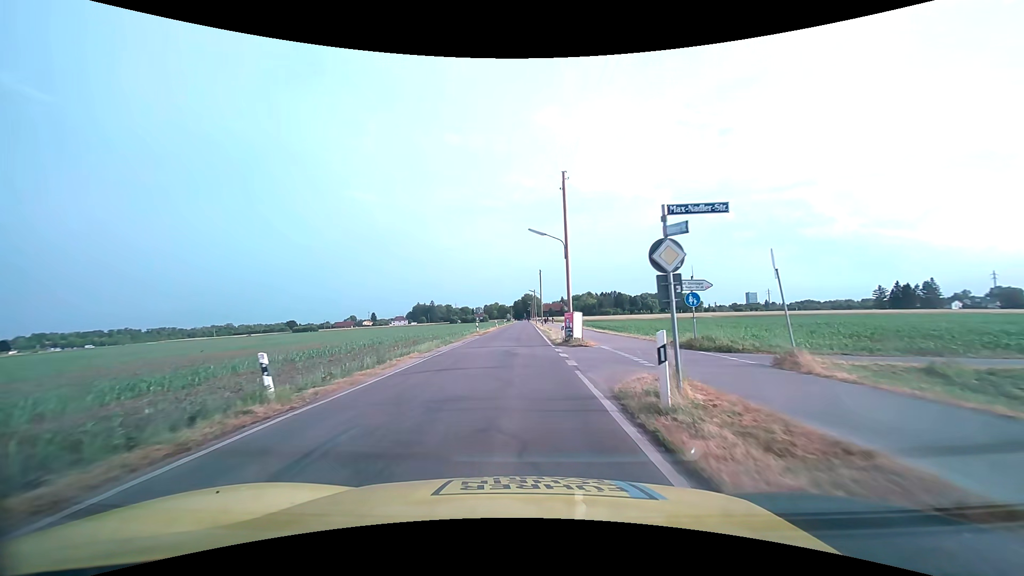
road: tertiary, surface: asphalt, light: Day
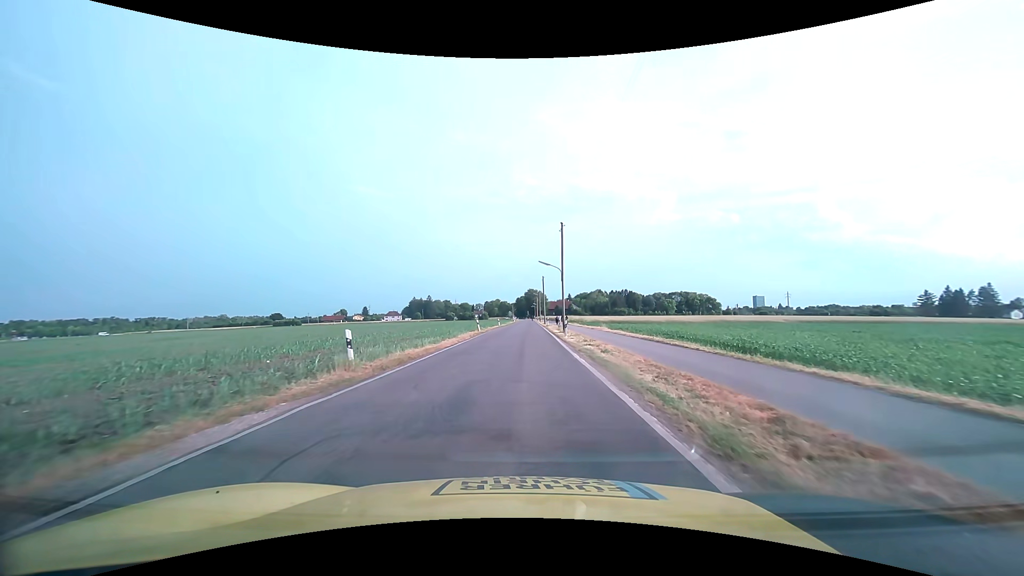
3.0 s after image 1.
(-0.1, +36.9) m; 0°
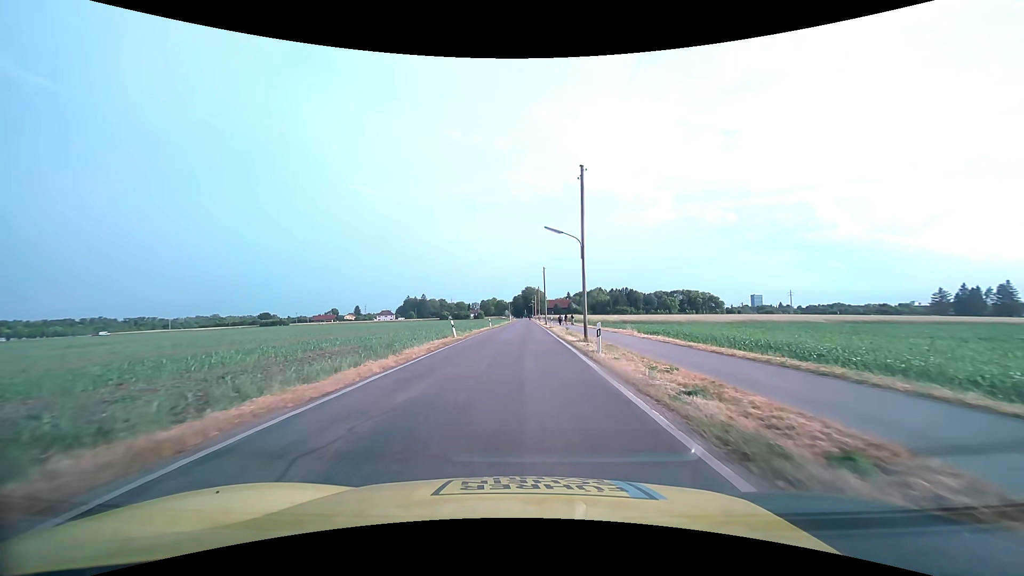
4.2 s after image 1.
(0.0, +14.8) m; 0°
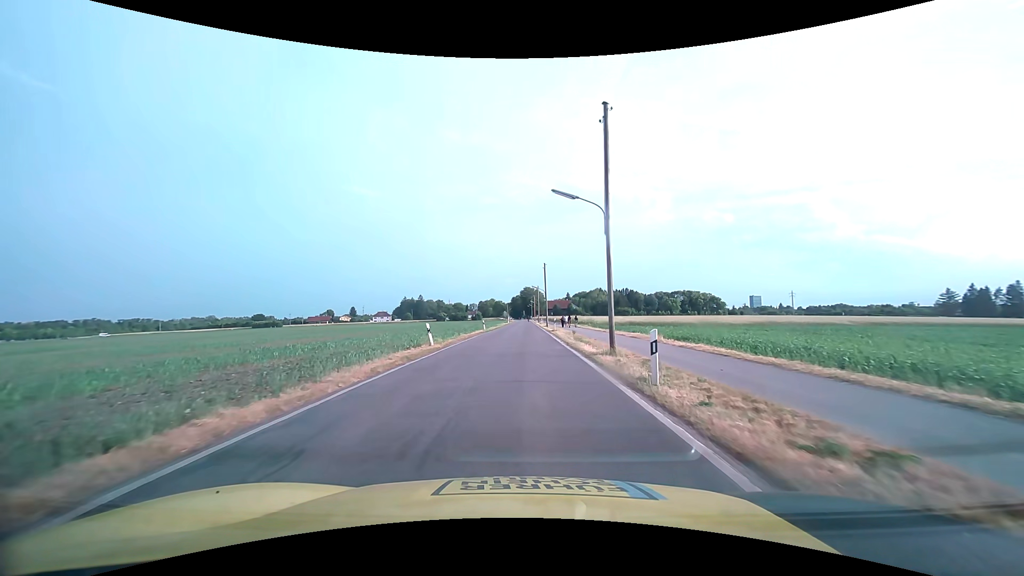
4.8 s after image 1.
(0.0, +7.4) m; 0°
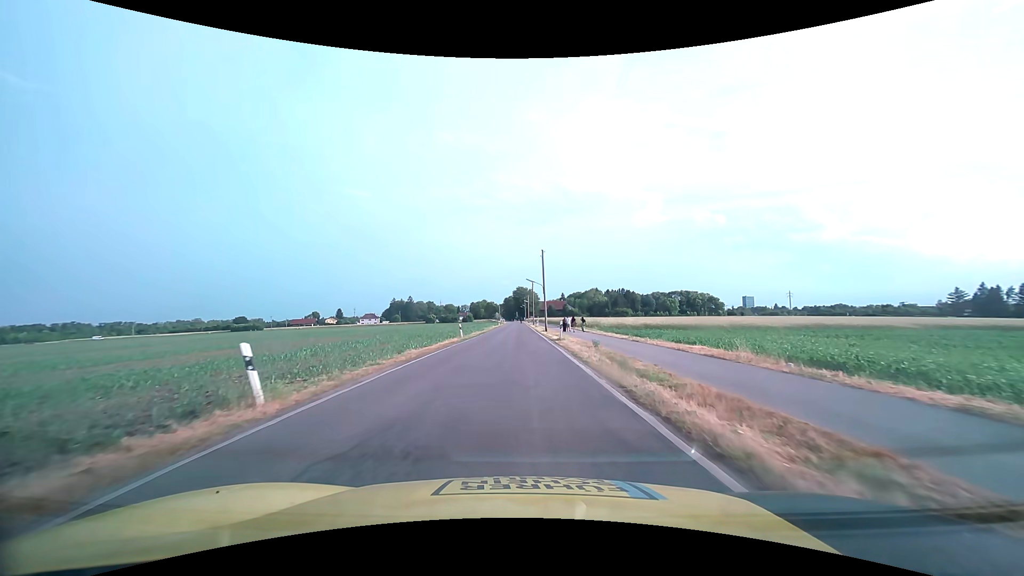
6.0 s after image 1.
(+0.1, +14.9) m; +1°
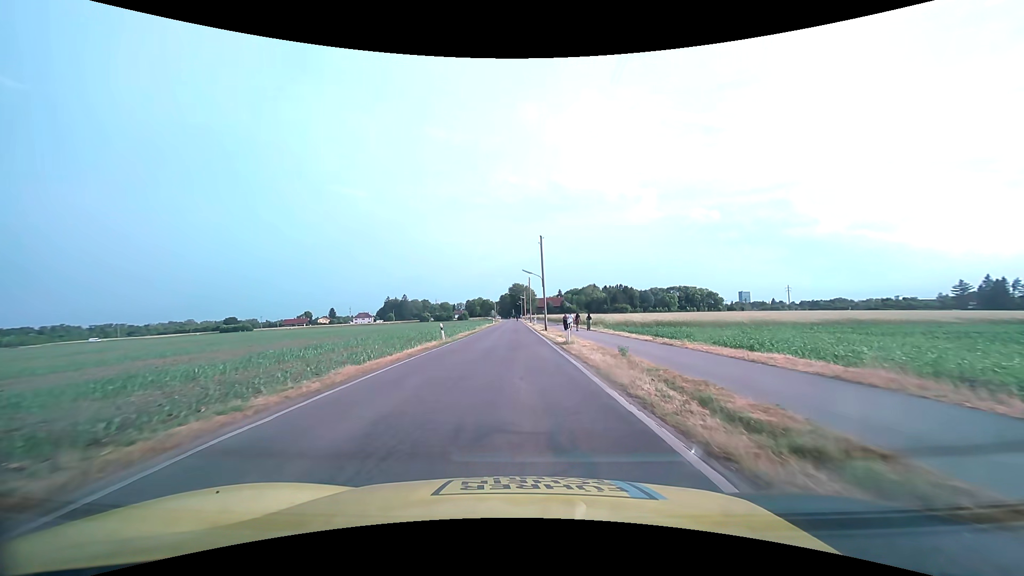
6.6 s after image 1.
(0.0, +7.5) m; 0°
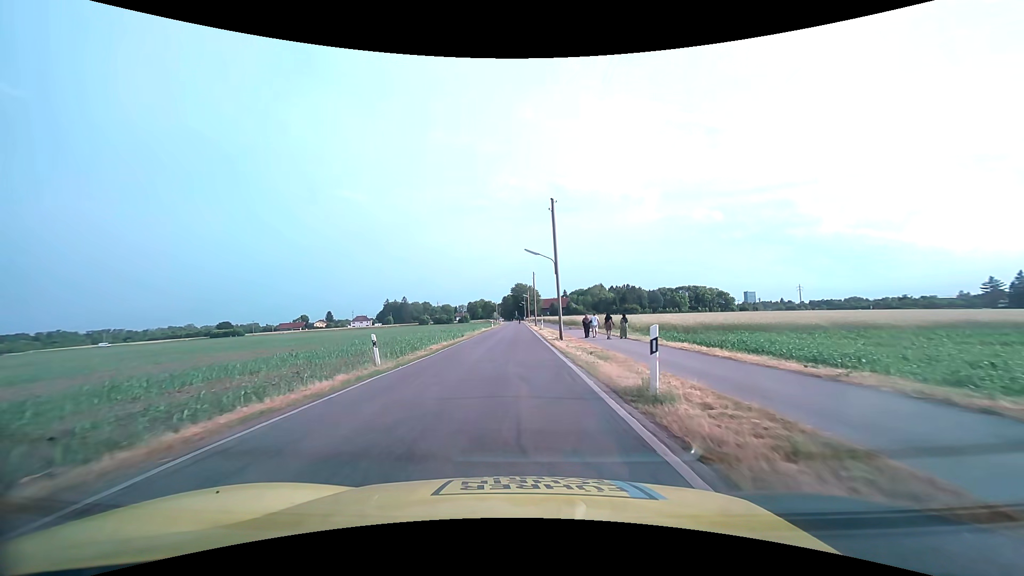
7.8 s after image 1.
(0.0, +15.0) m; 0°
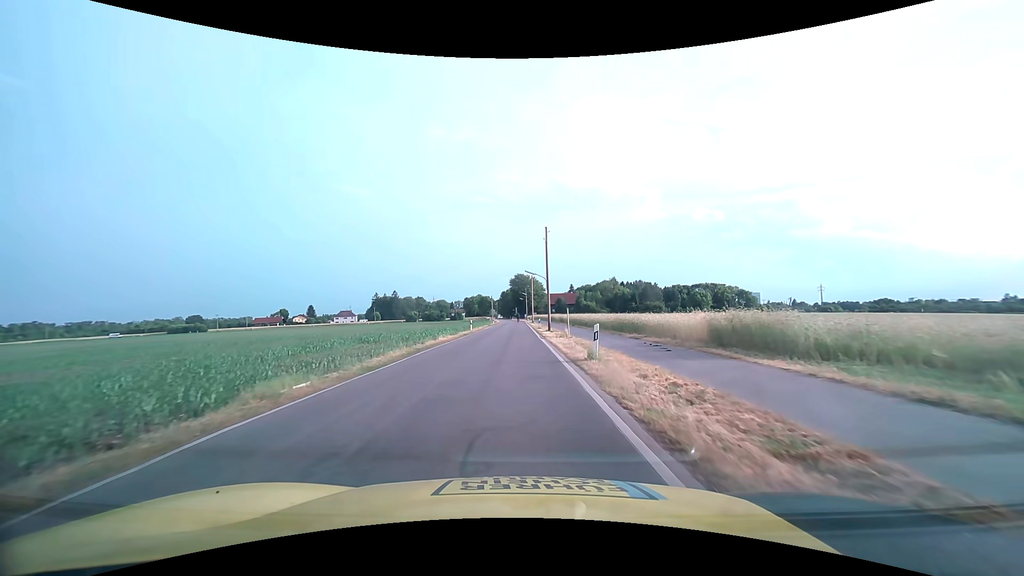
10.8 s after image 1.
(-0.2, +37.9) m; 0°
(0, +10) (0, +20) (0, +30) (0, +40) (0, +50) (0, +60) (-1, +70) (-1, +80) (-1, +90) (-1, +100) m
